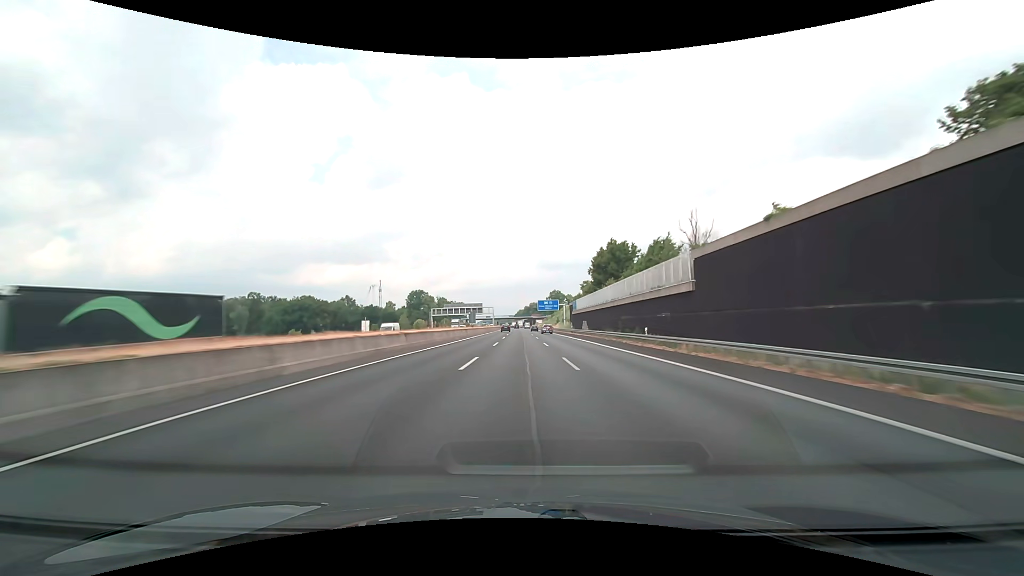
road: motorway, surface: asphalt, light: Day
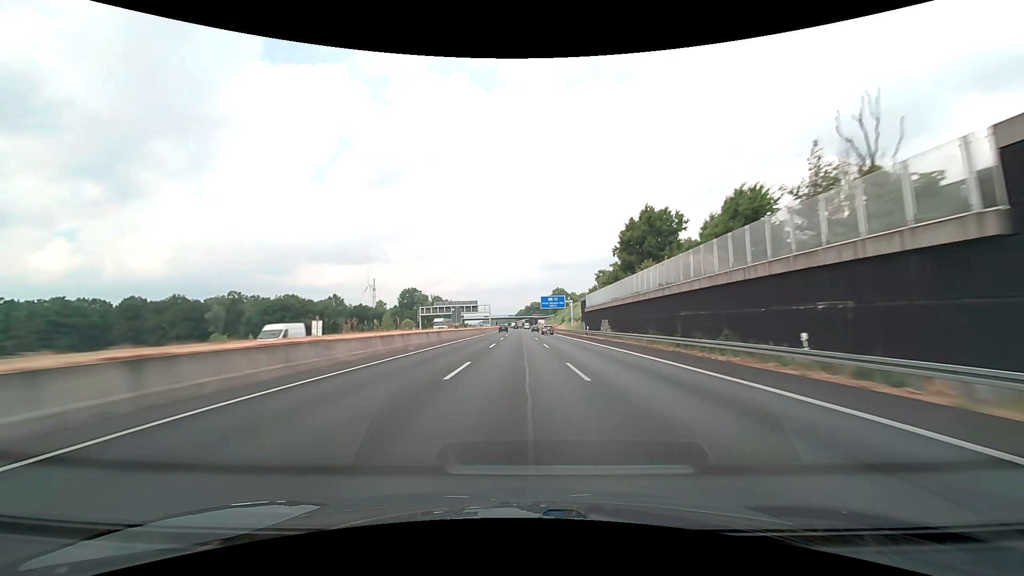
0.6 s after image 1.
(0.0, +20.6) m; 0°
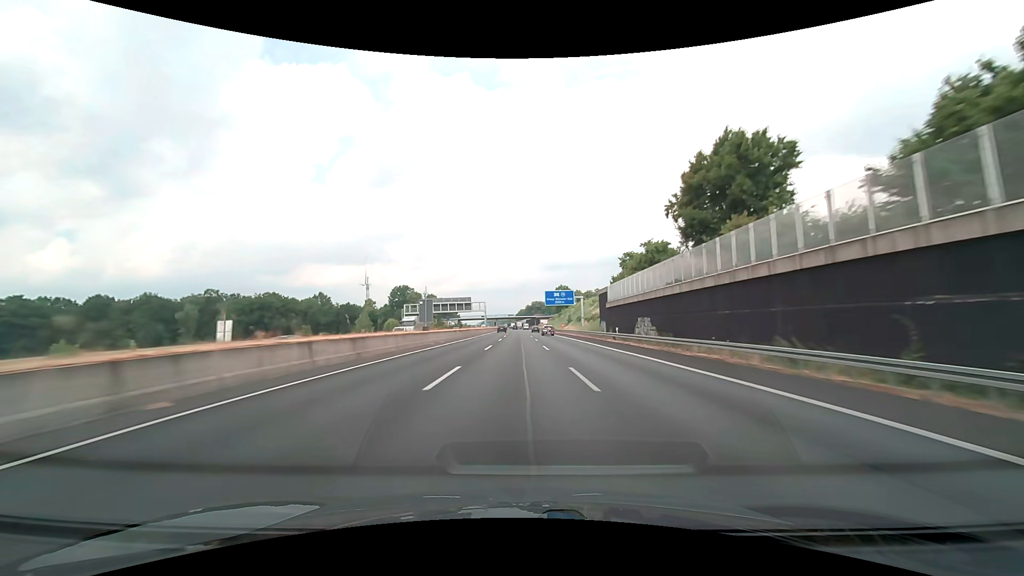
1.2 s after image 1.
(0.0, +20.7) m; 0°
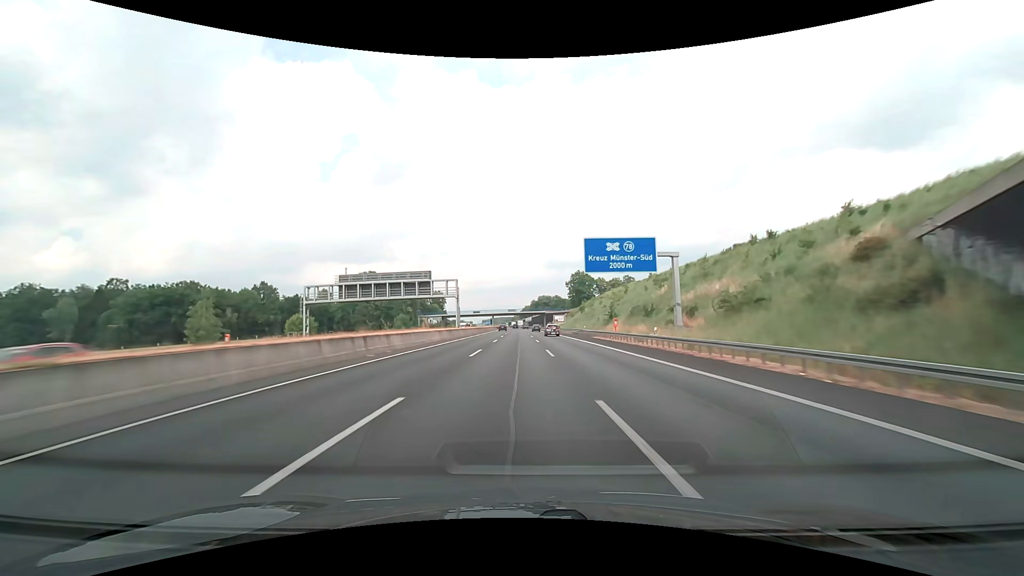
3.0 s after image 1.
(-0.3, +61.9) m; 0°
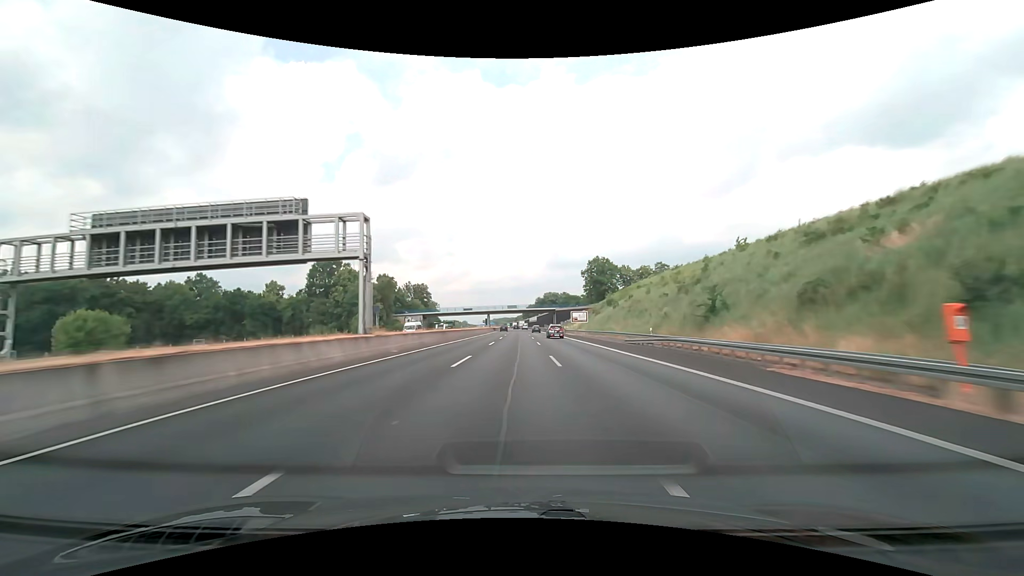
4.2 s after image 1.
(-0.2, +41.3) m; 0°
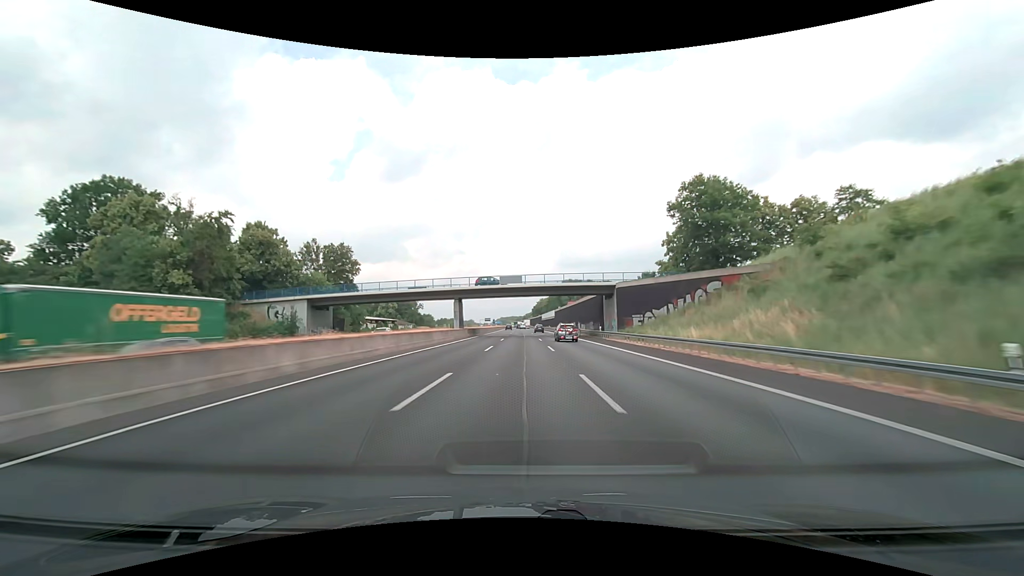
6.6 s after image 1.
(-0.8, +82.7) m; -1°
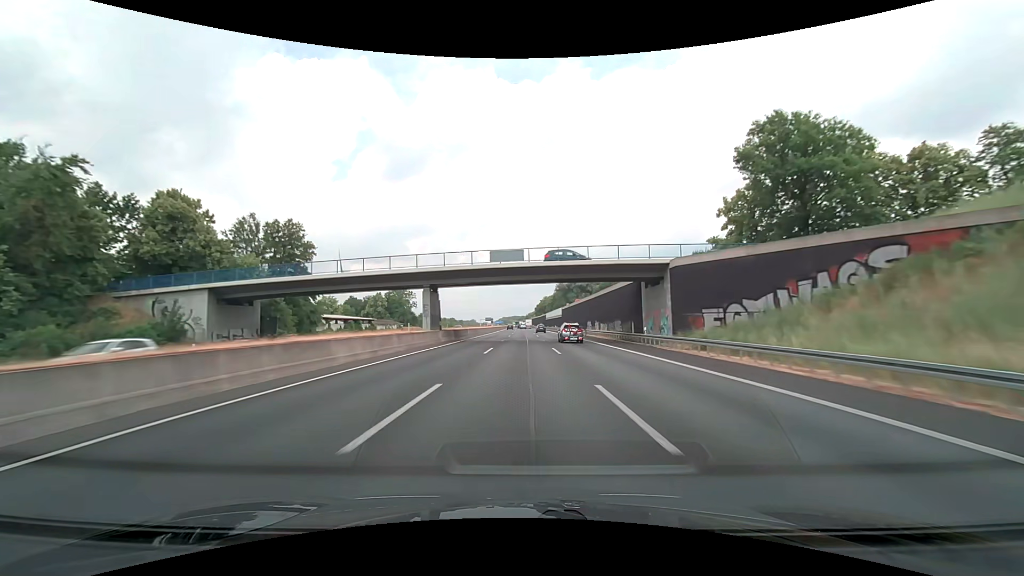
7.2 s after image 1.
(0.0, +20.7) m; 0°
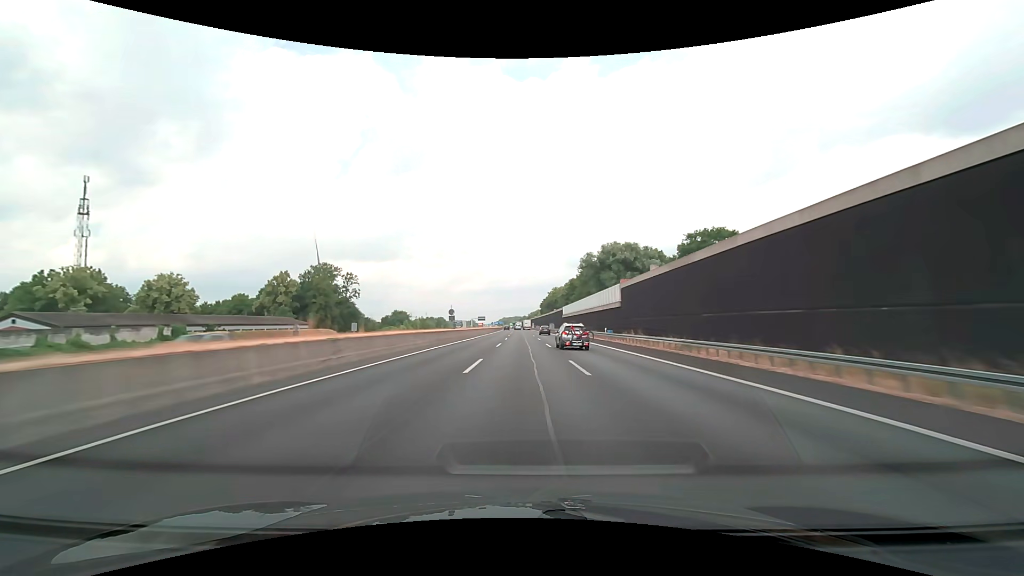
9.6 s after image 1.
(-0.1, +82.6) m; 0°
(0, +10) (0, +20) (0, +30) (0, +40) (0, +50) (0, +60) (0, +70) (0, +80) (0, +90) (0, +100) m
